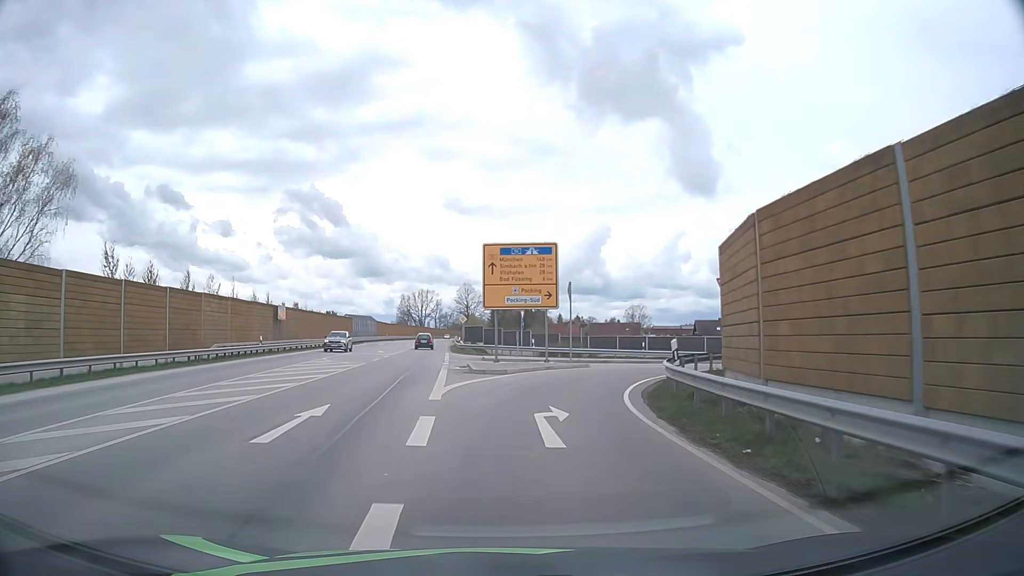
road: primary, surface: asphalt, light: Day
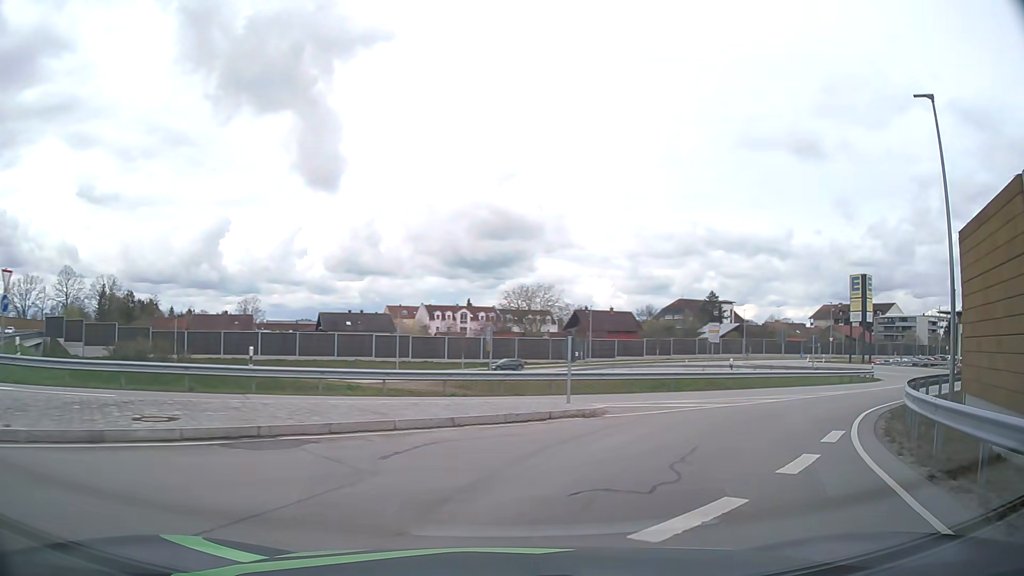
(+4.4, +27.1) m; +31°
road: unclassified
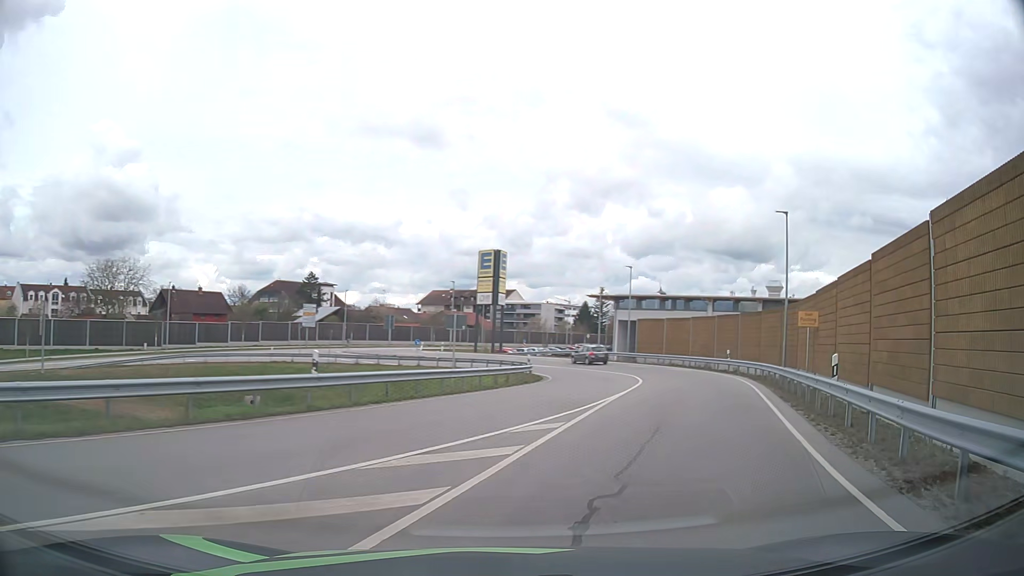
(+4.1, +13.9) m; +33°
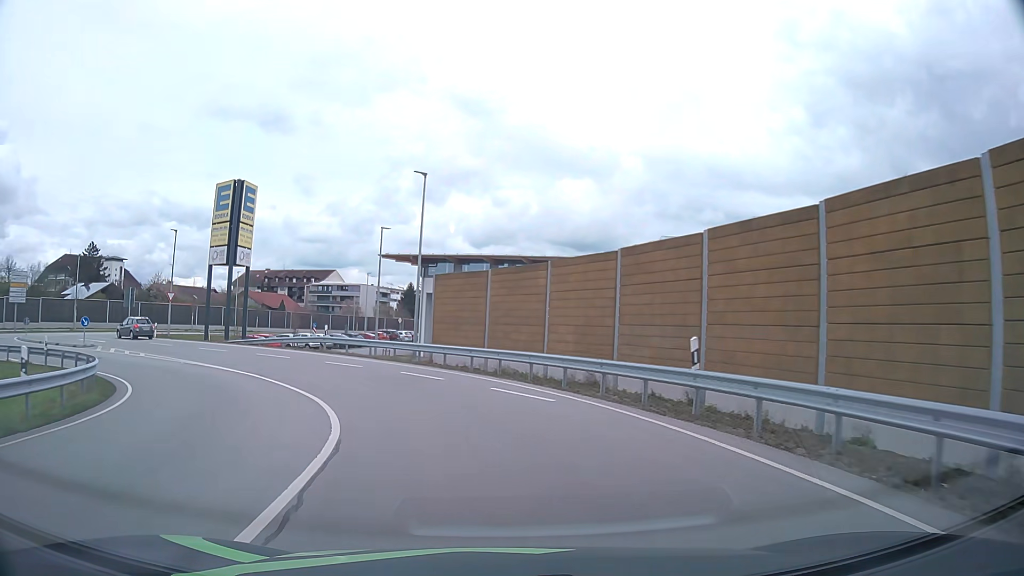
(+7.7, +27.8) m; +16°
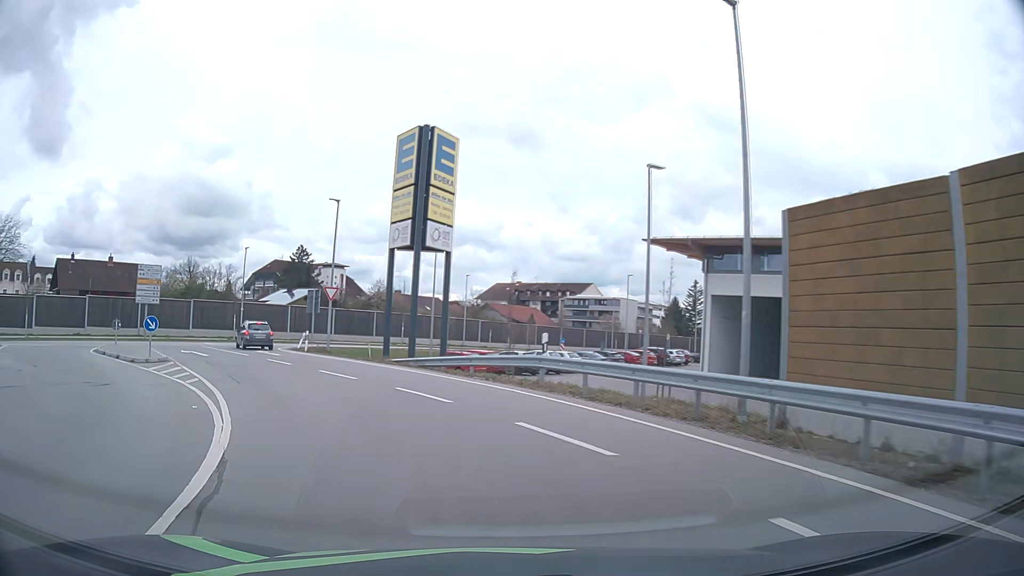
(-2.6, +16.5) m; -21°
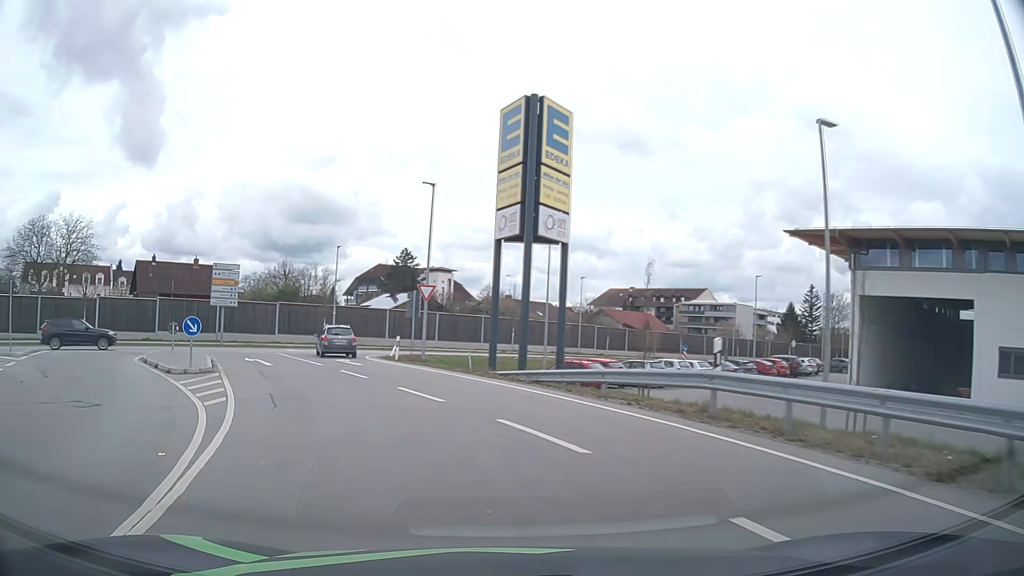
(-0.4, +5.3) m; -9°
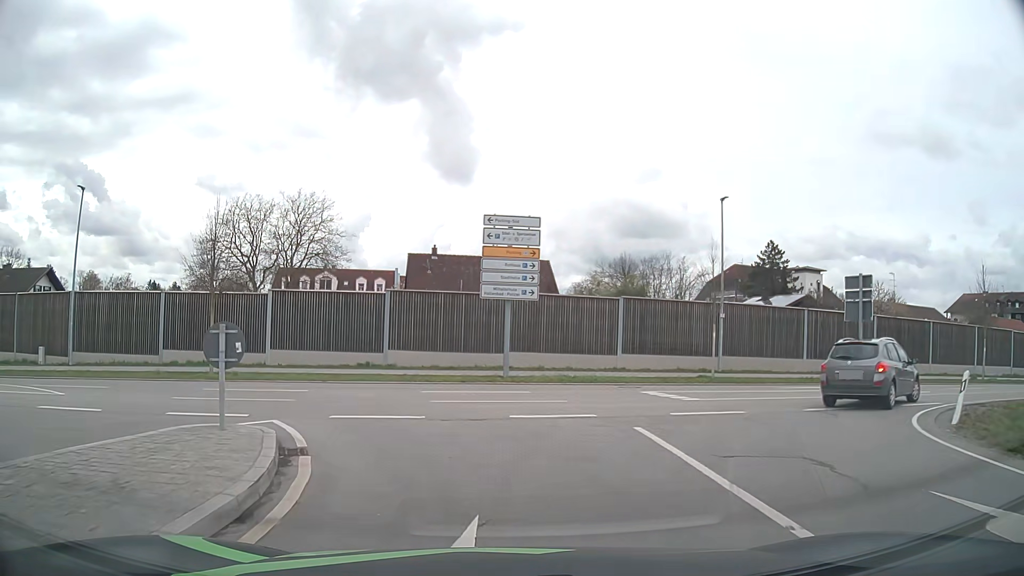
(-7.7, +22.8) m; -30°
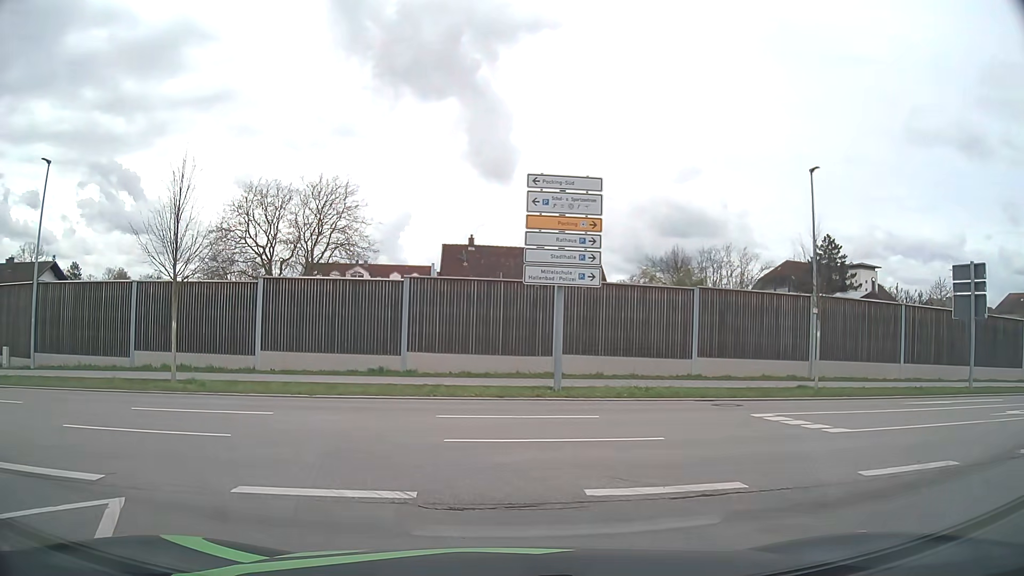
(-0.1, +5.6) m; -5°
(-2, +9) (-11, +14) (-21, +15) (-31, +14) (-41, +13) (-51, +12) (-61, +11) (-71, +10) (-81, +9) (-91, +8) m
